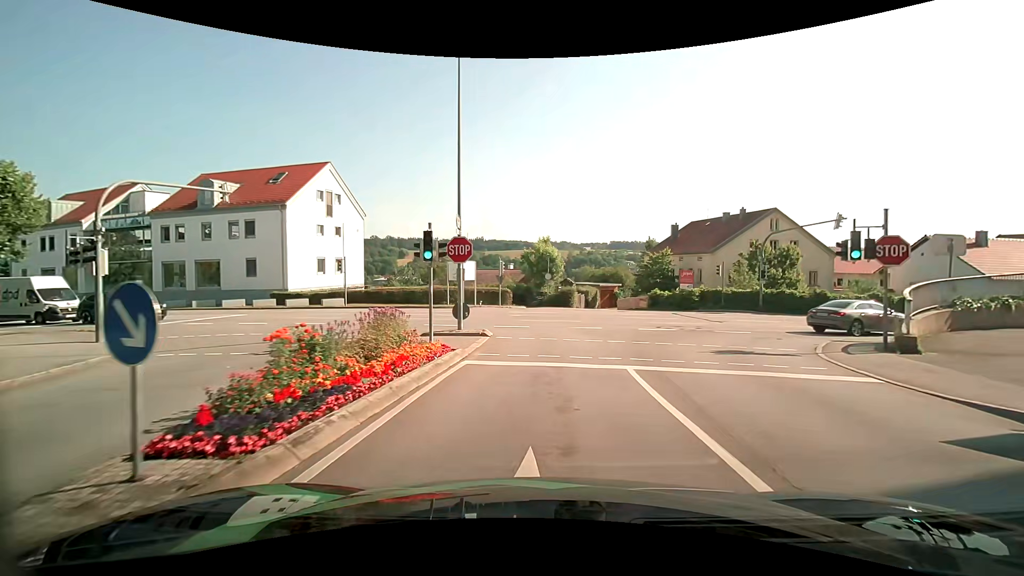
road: residential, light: Day
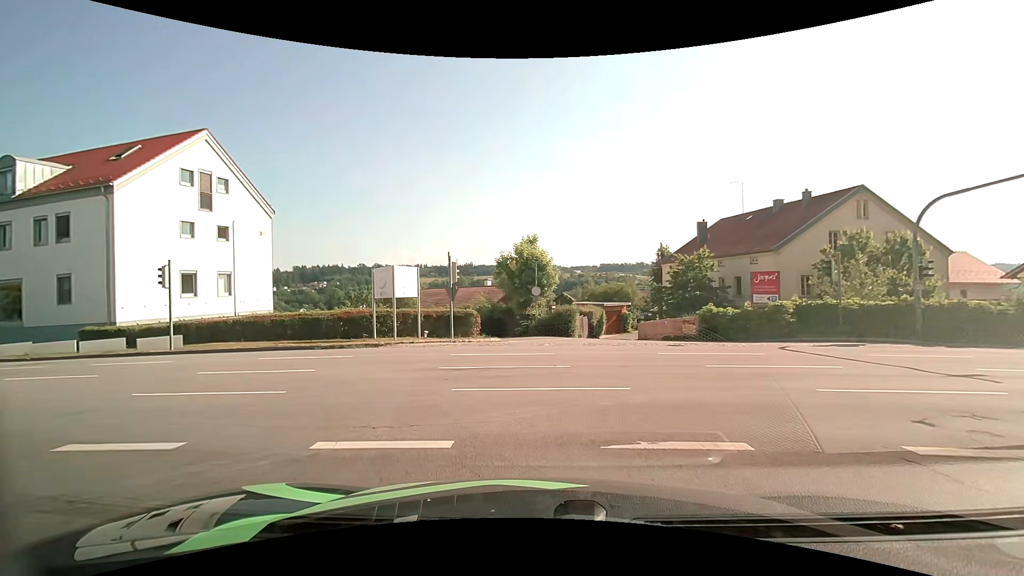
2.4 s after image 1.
(+0.5, +15.6) m; 0°
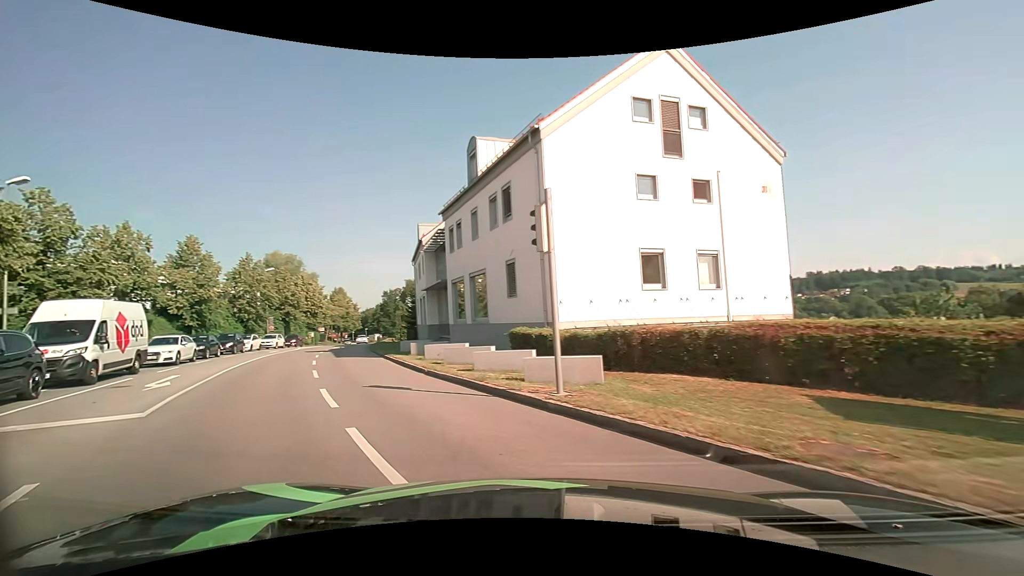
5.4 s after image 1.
(-6.2, +14.6) m; -54°
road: tertiary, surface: asphalt
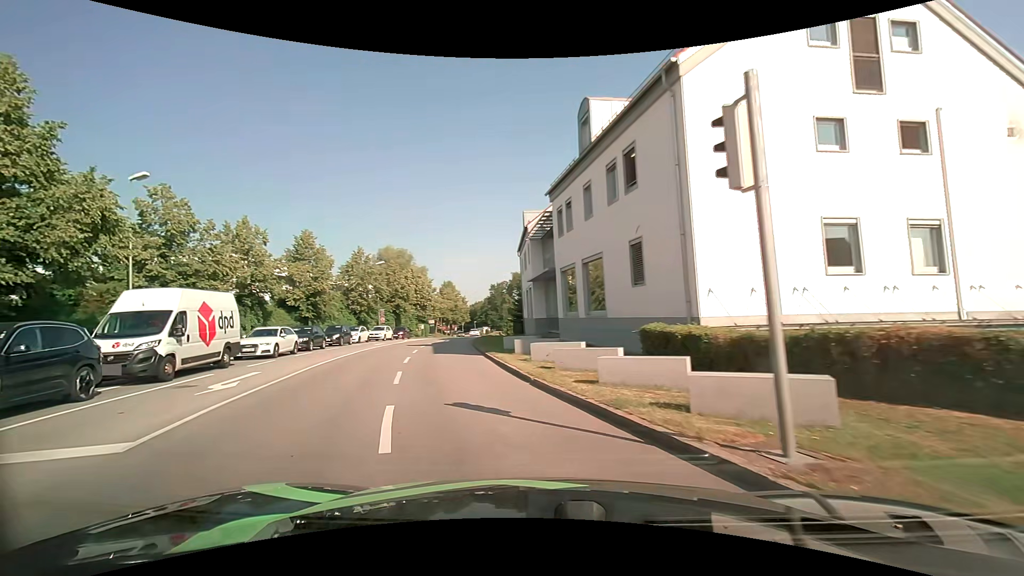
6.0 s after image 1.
(-0.4, +3.8) m; -11°
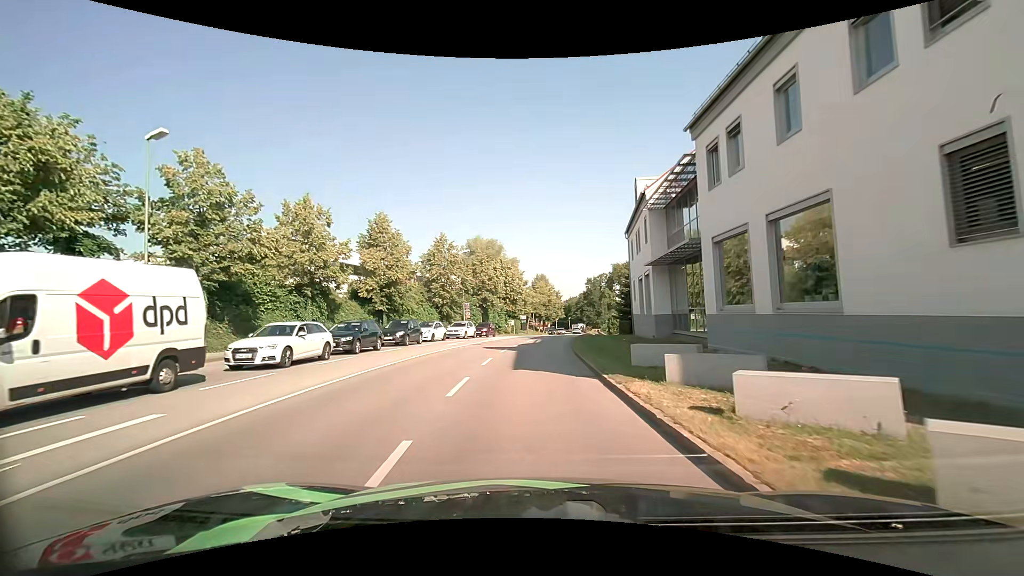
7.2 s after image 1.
(-1.1, +8.9) m; -11°
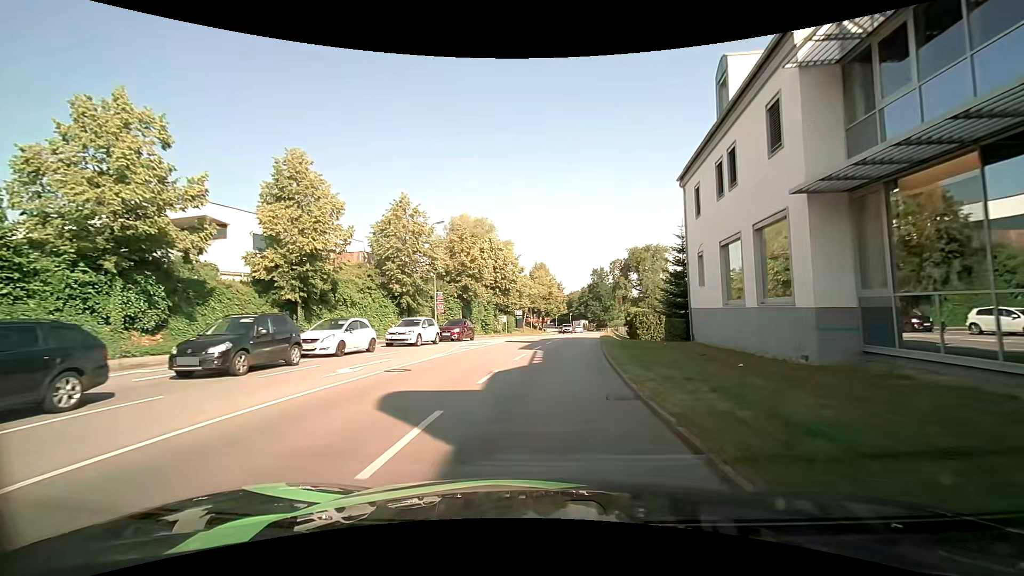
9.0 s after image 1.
(-0.2, +16.7) m; 0°
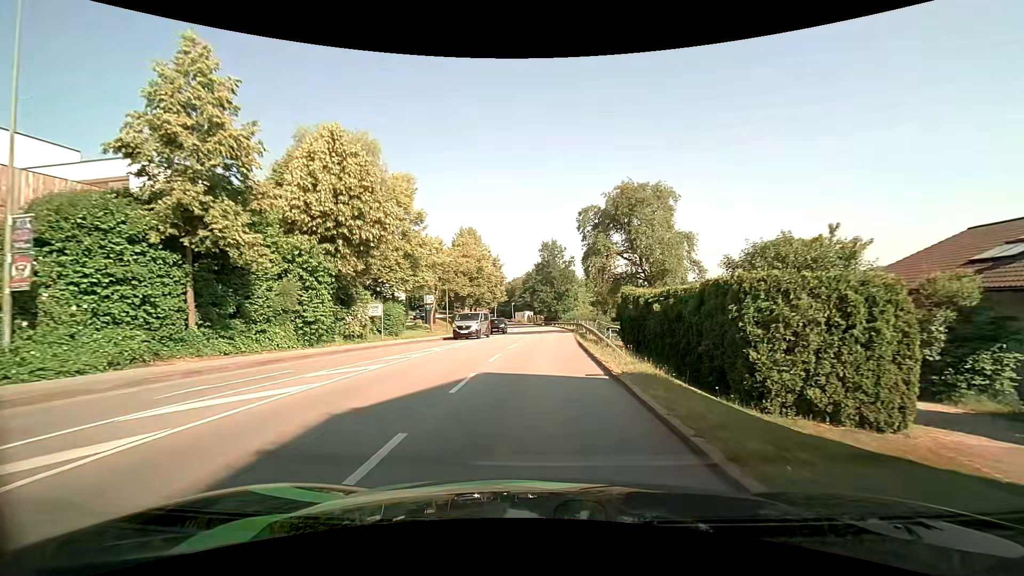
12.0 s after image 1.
(+2.2, +31.3) m; +7°
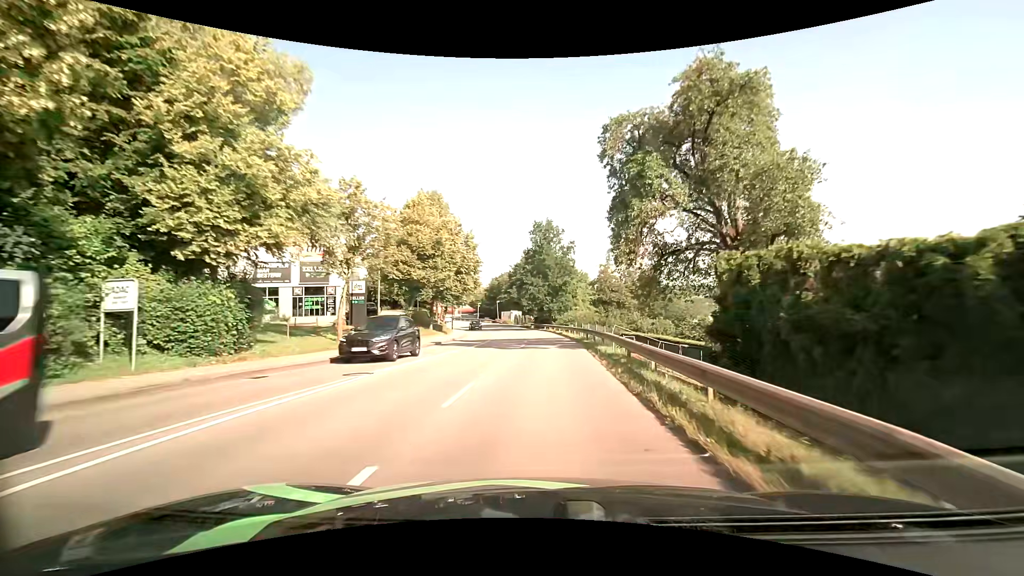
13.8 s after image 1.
(+0.1, +19.2) m; +1°
(0, +10) (0, +20) (0, +30) (-1, +40) (-2, +50) (-3, +60) (-5, +70) (-6, +80) (-8, +89) (-11, +99) m
